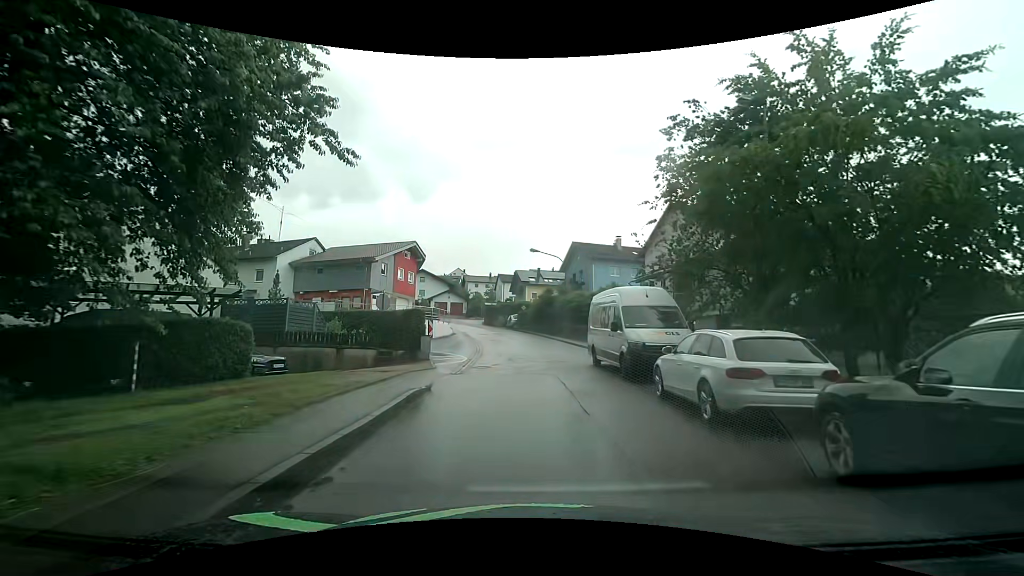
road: residential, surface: asphalt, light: Day
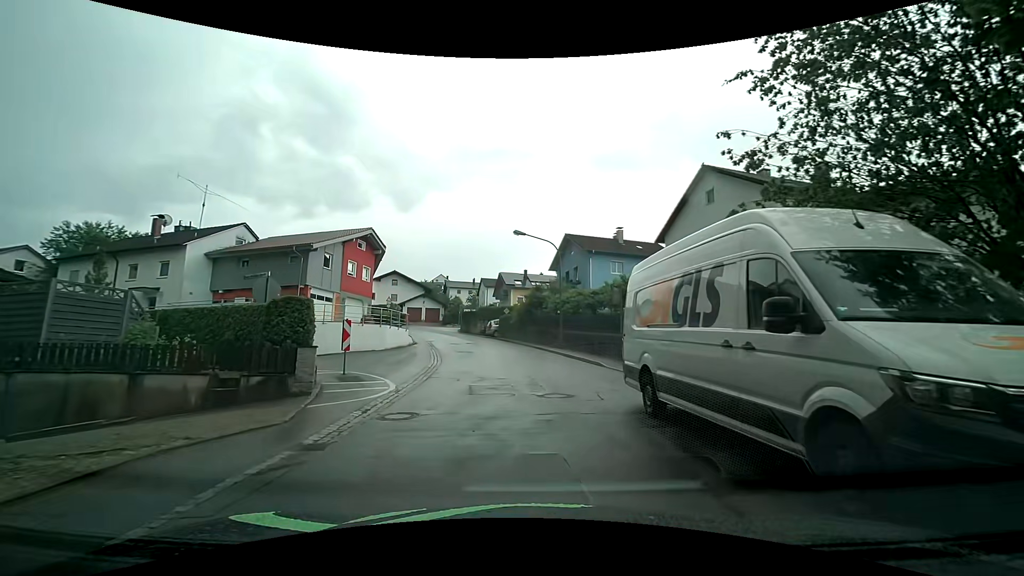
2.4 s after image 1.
(0.0, +10.5) m; +1°
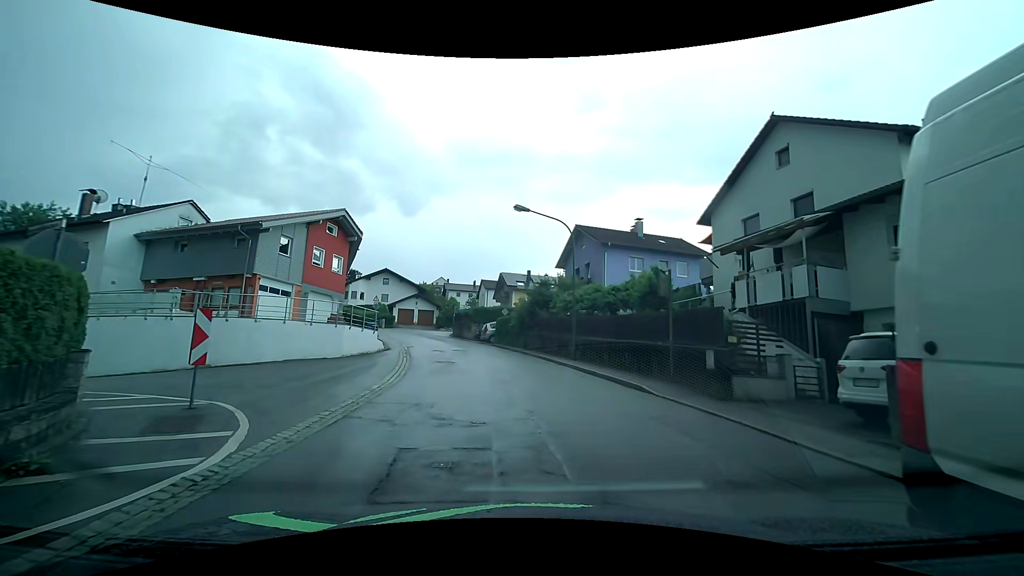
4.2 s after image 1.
(-0.1, +7.4) m; -2°
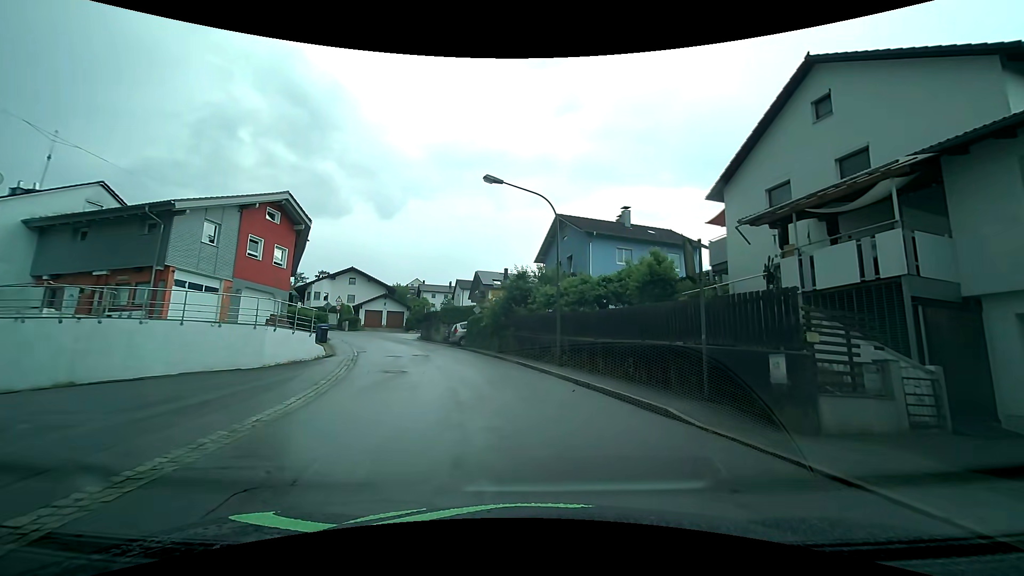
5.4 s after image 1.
(+0.2, +4.8) m; +3°
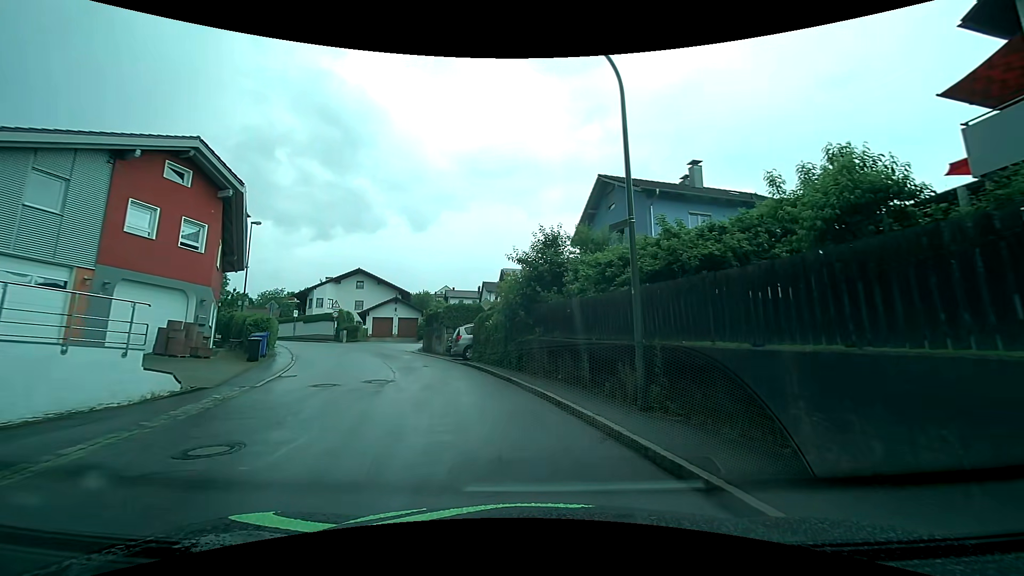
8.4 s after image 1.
(+0.3, +11.1) m; -4°
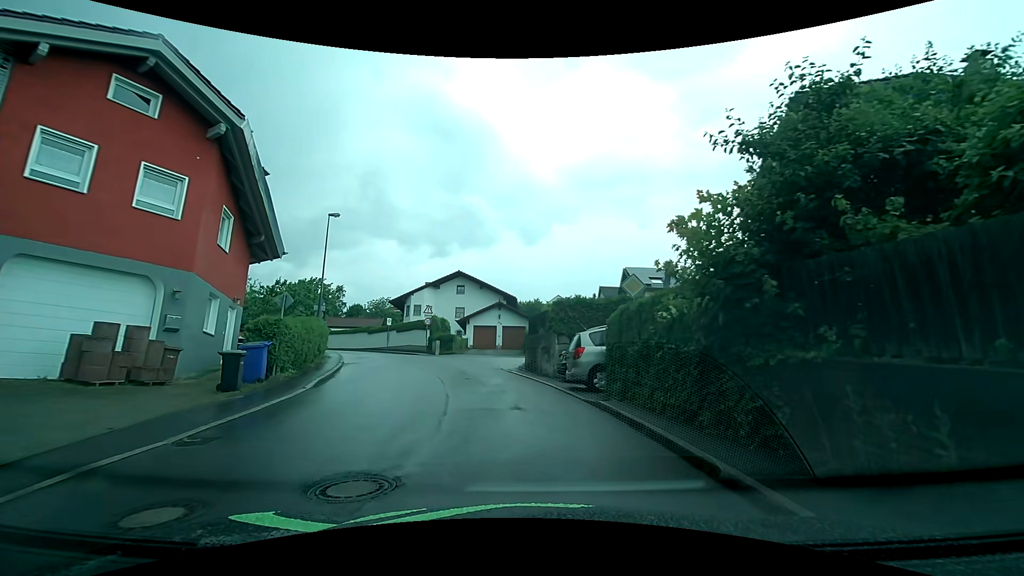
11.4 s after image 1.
(-1.0, +10.0) m; -11°
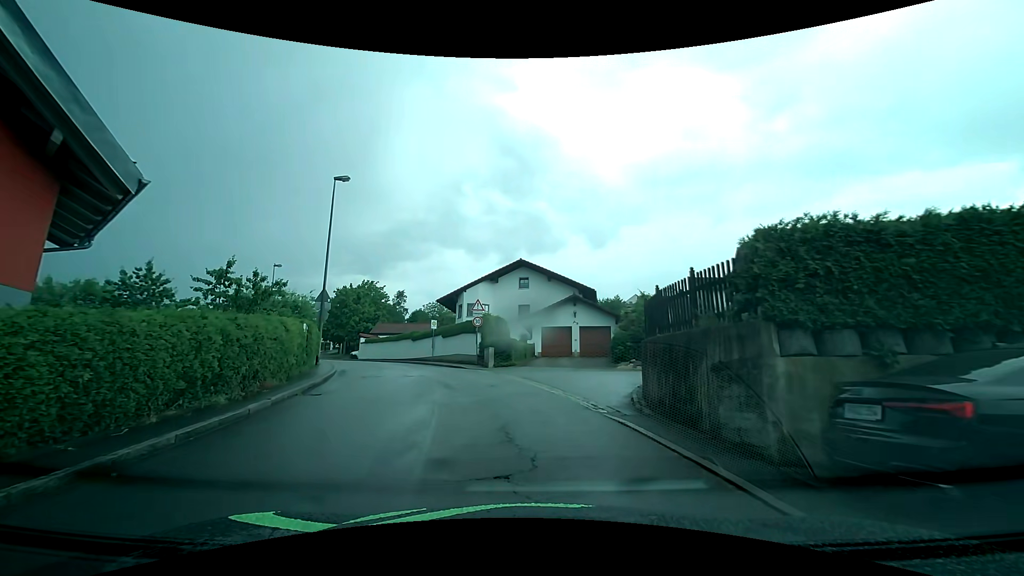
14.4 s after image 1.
(-0.9, +11.7) m; -9°
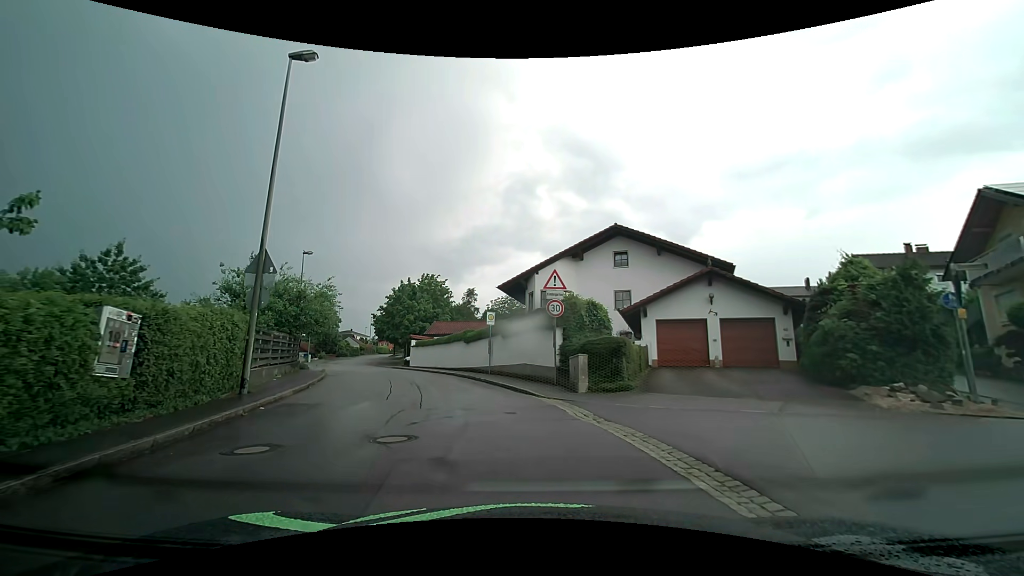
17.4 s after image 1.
(-1.1, +13.2) m; -10°
(-1, +10) (-3, +20) (-6, +29) (-10, +38) (-14, +48) (-18, +57) (-21, +66) (-25, +76) (-27, +85) (-29, +95) m
